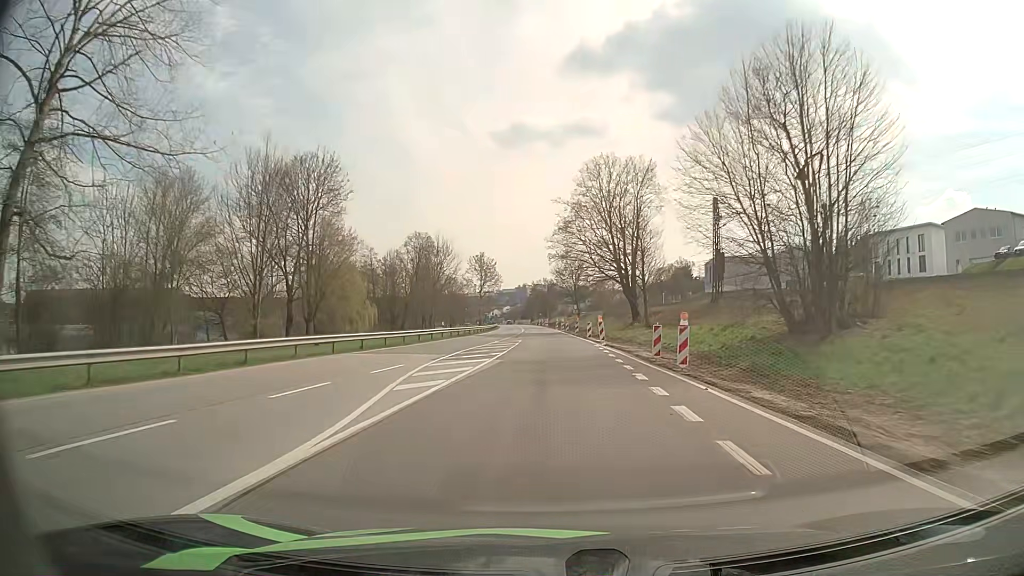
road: primary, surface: asphalt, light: Day
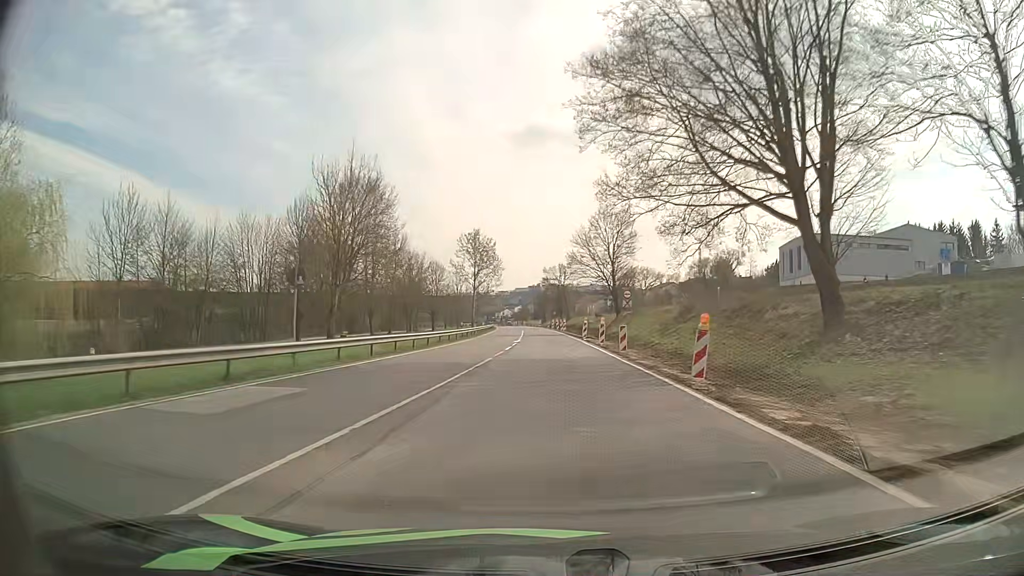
(-0.5, +46.3) m; -1°
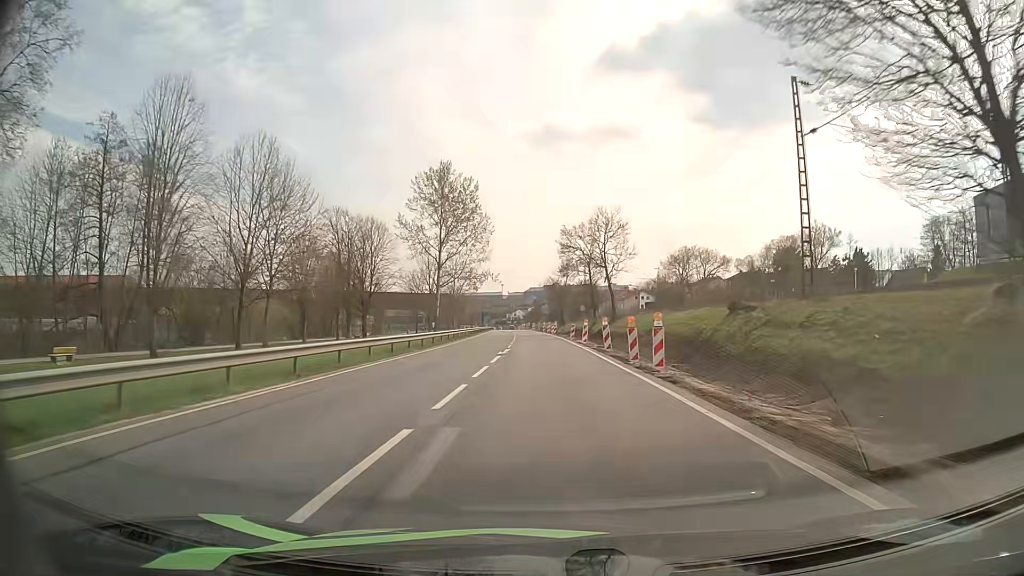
(-0.7, +58.2) m; -1°
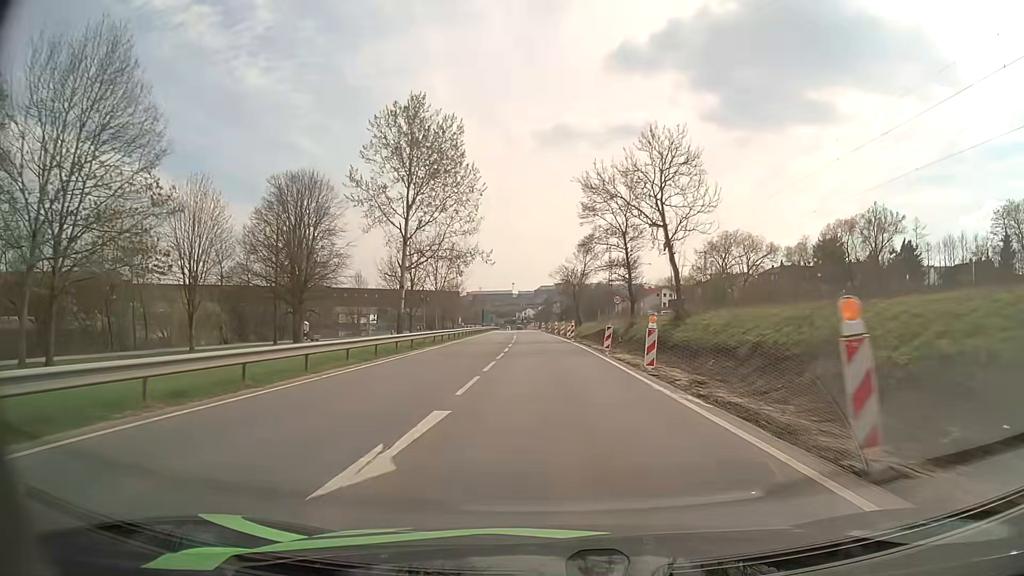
(-0.2, +23.6) m; -1°
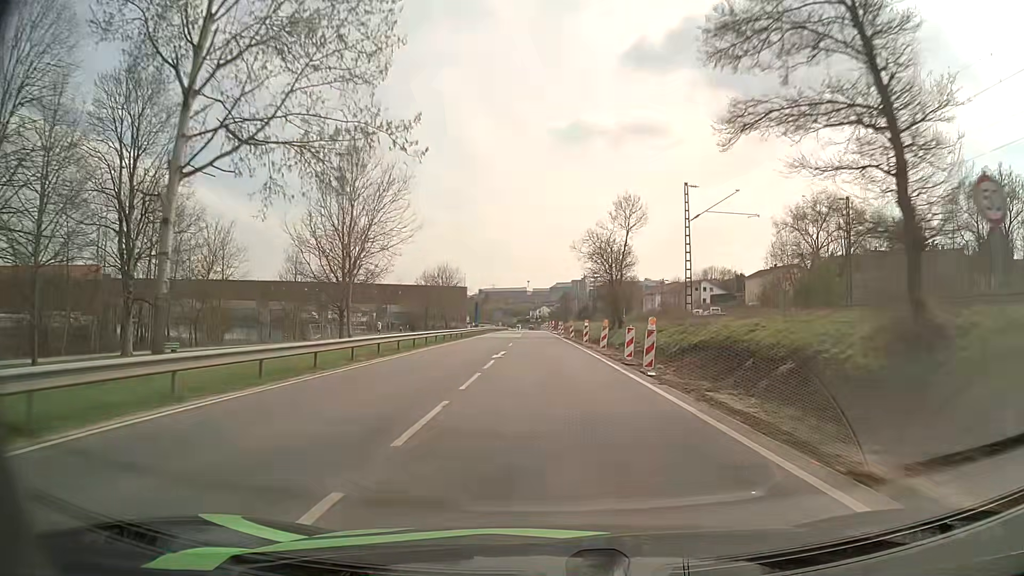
(-0.4, +35.3) m; -2°
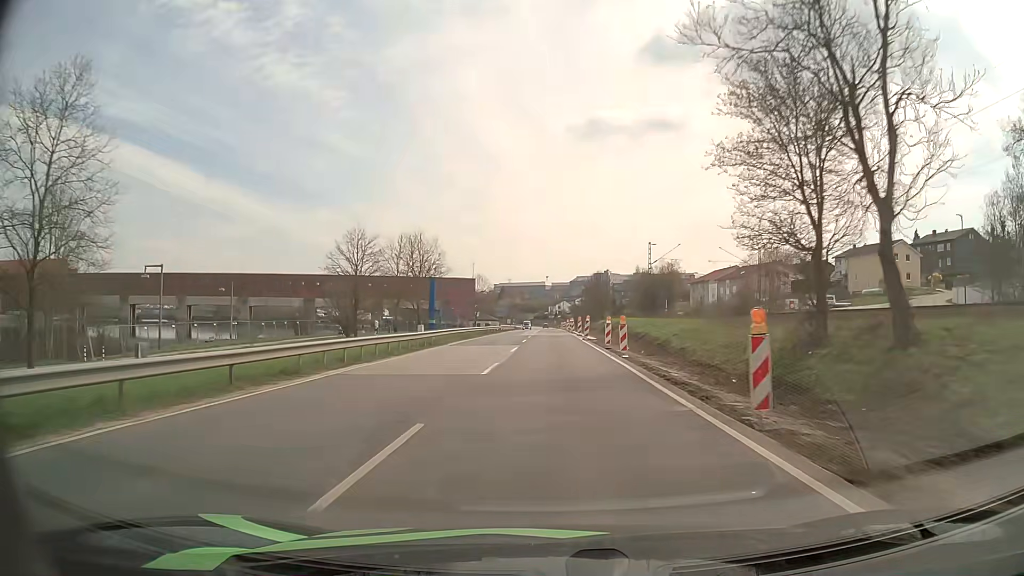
(-0.5, +46.0) m; -1°
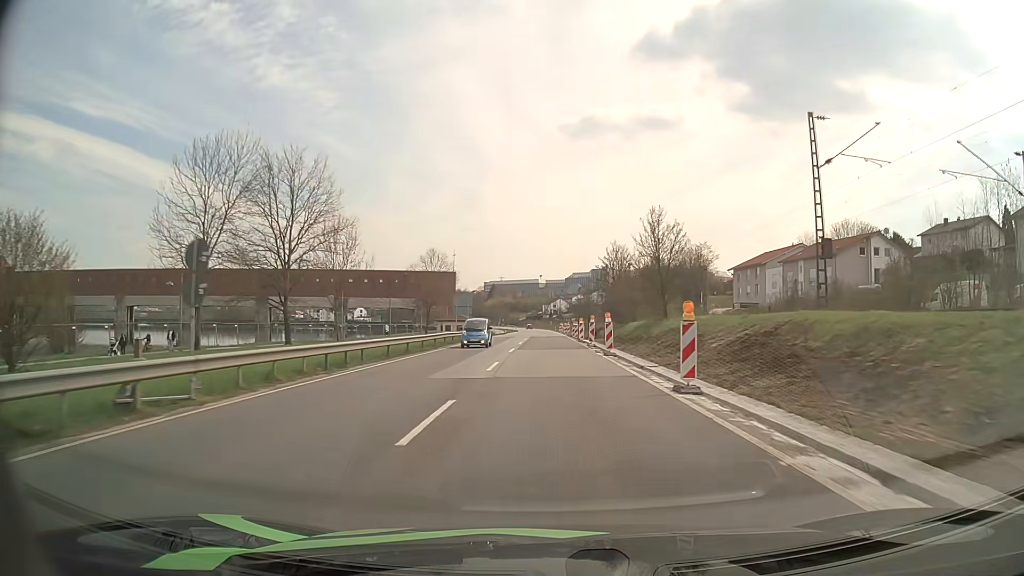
(-0.1, +45.8) m; 0°
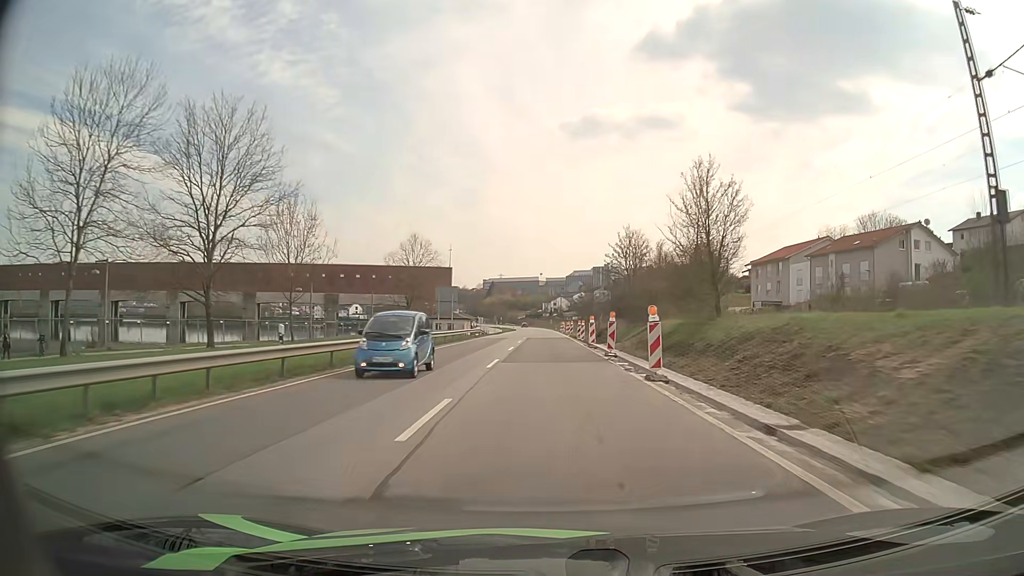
(0.0, +11.4) m; 0°
(0, +10) (0, +20) (0, +30) (0, +40) (0, +50) (0, +60) (0, +70) (0, +80) (0, +90) (0, +100) m
